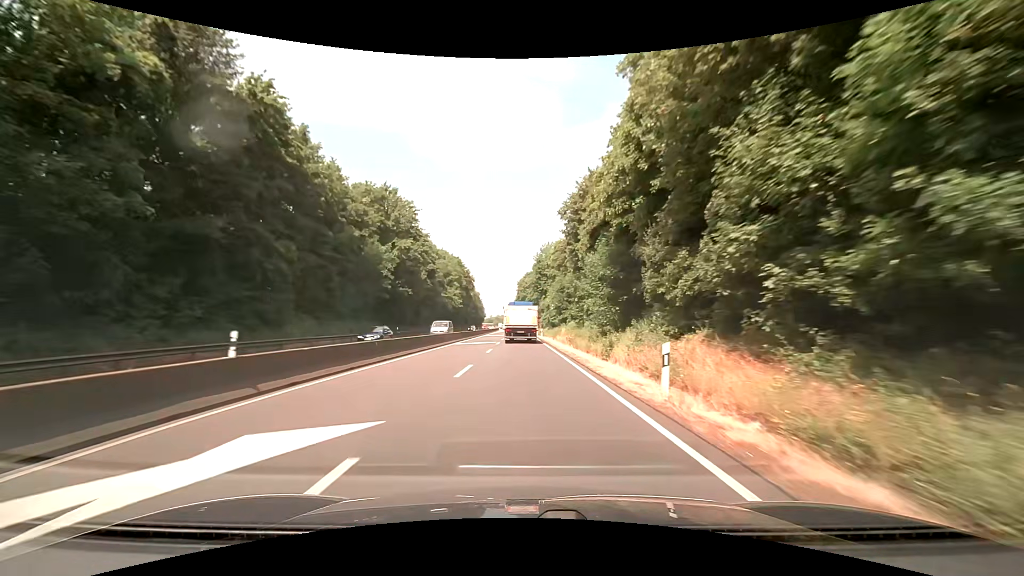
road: trunk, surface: asphalt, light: Day
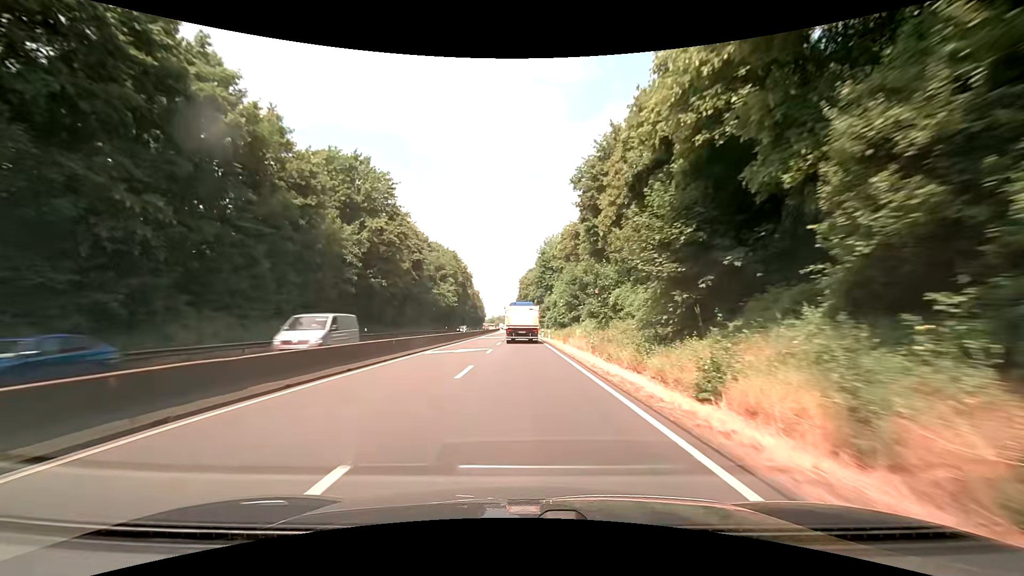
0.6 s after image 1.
(-0.1, +12.3) m; 0°
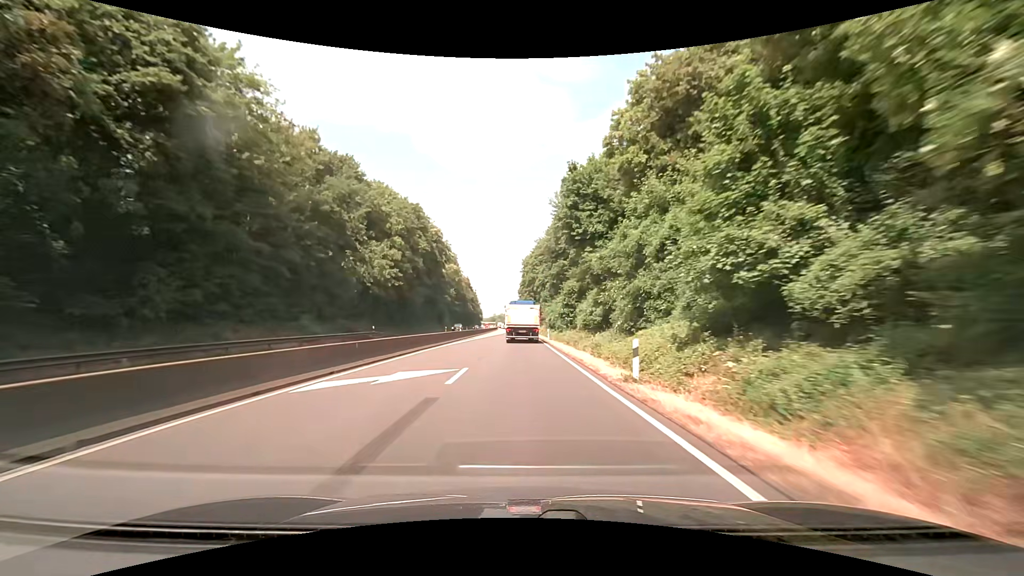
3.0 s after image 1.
(-0.3, +49.7) m; -1°
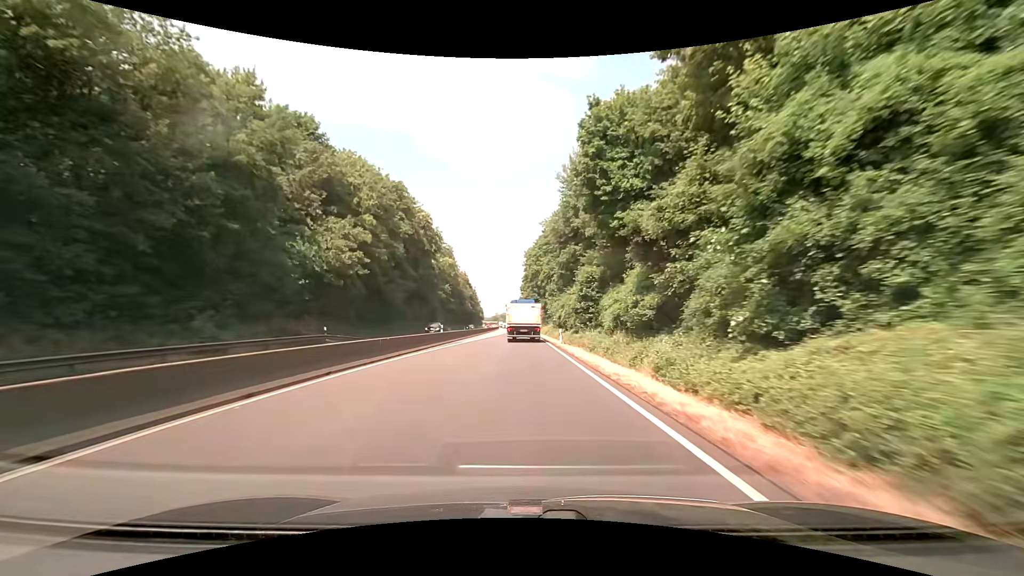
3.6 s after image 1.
(0.0, +12.4) m; 0°
